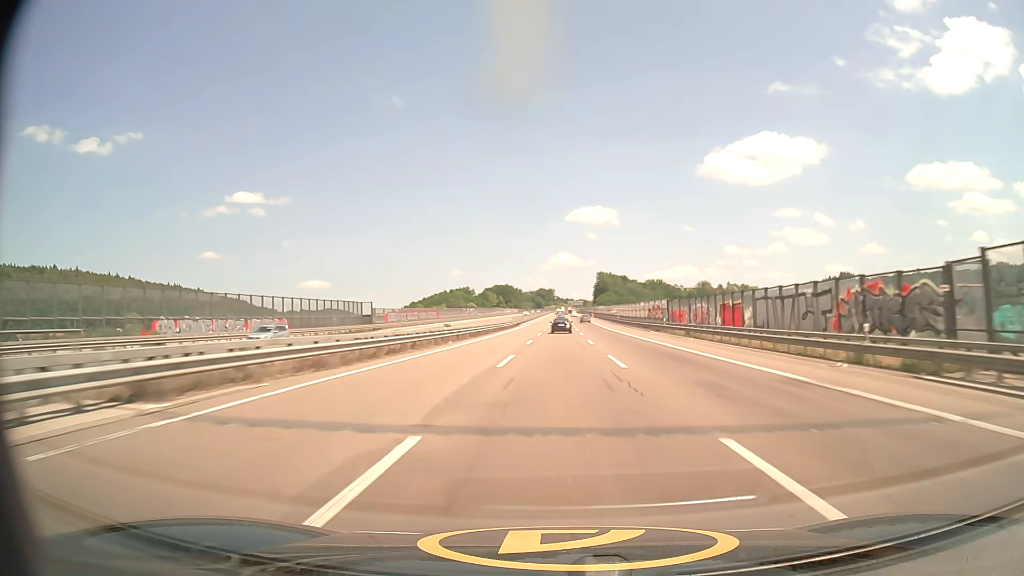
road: motorway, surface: asphalt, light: Day
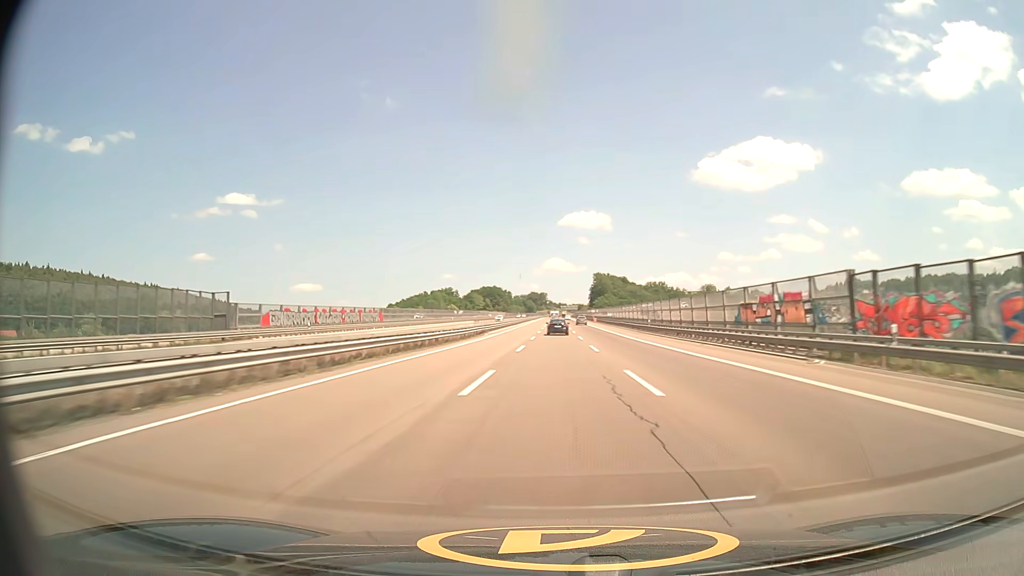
(+0.4, +42.7) m; +1°
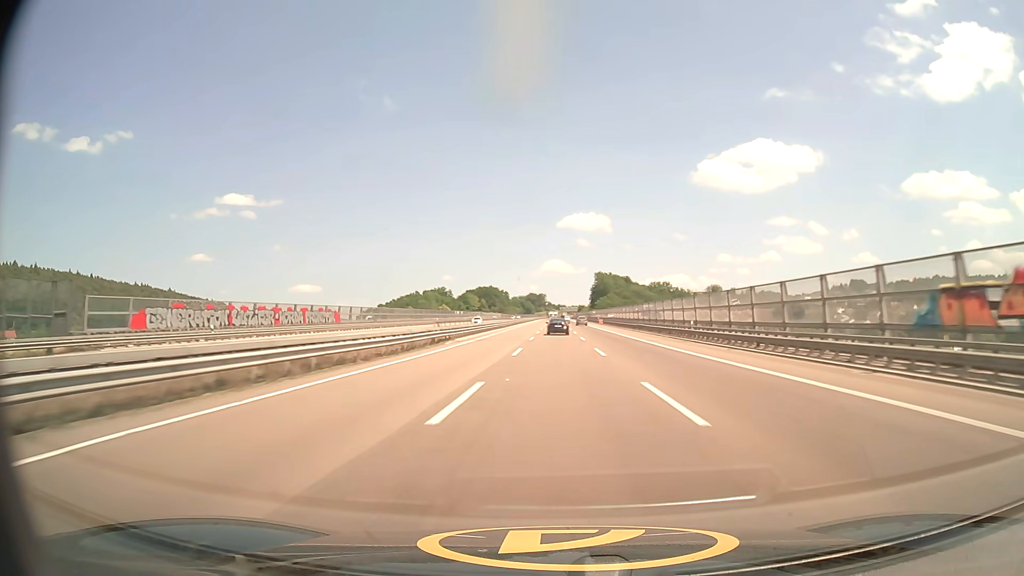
(0.0, +21.2) m; 0°
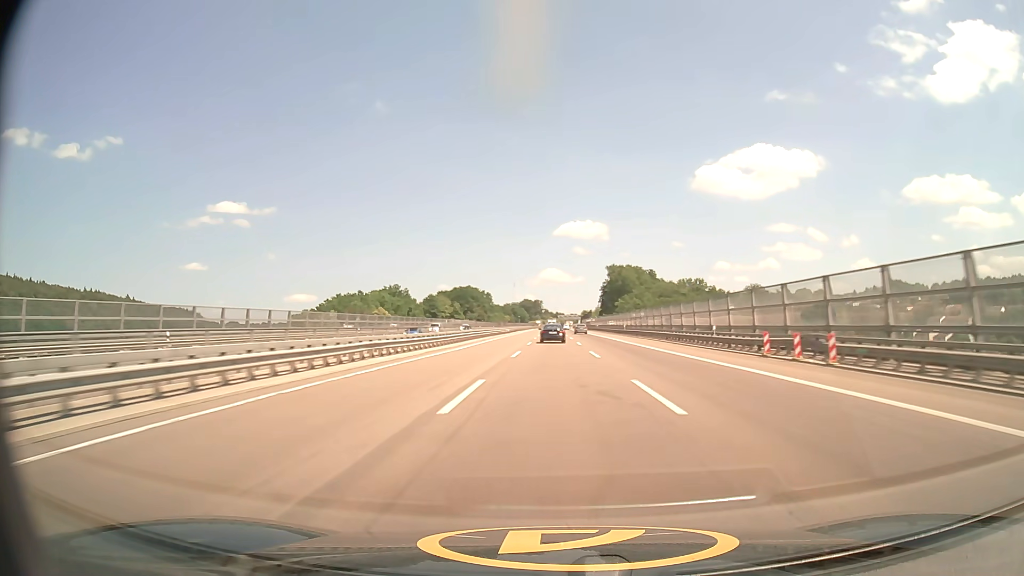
(+0.4, +105.6) m; 0°
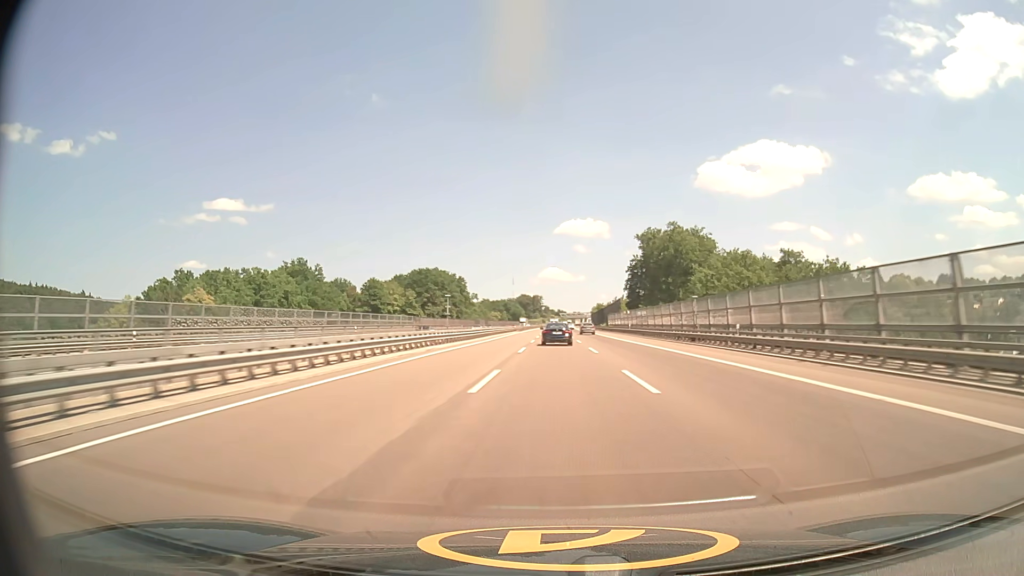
(-0.3, +103.9) m; 0°
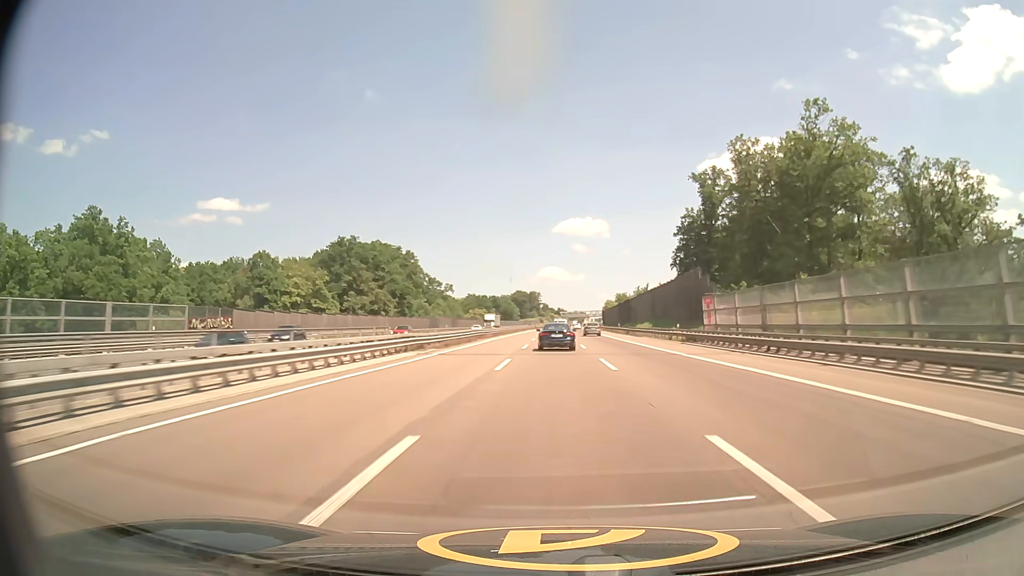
(+0.1, +82.3) m; 0°
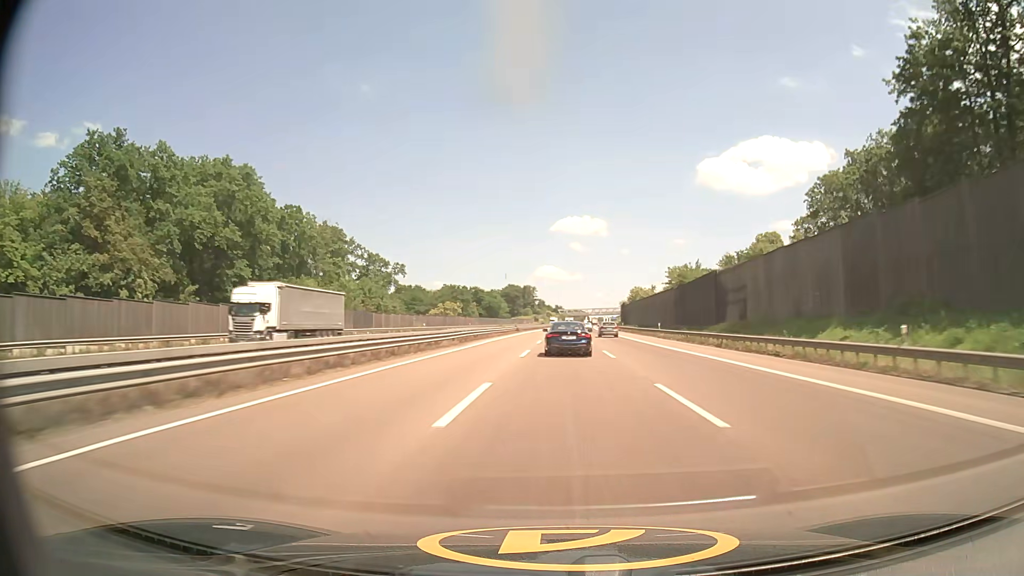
(0.0, +82.4) m; 0°
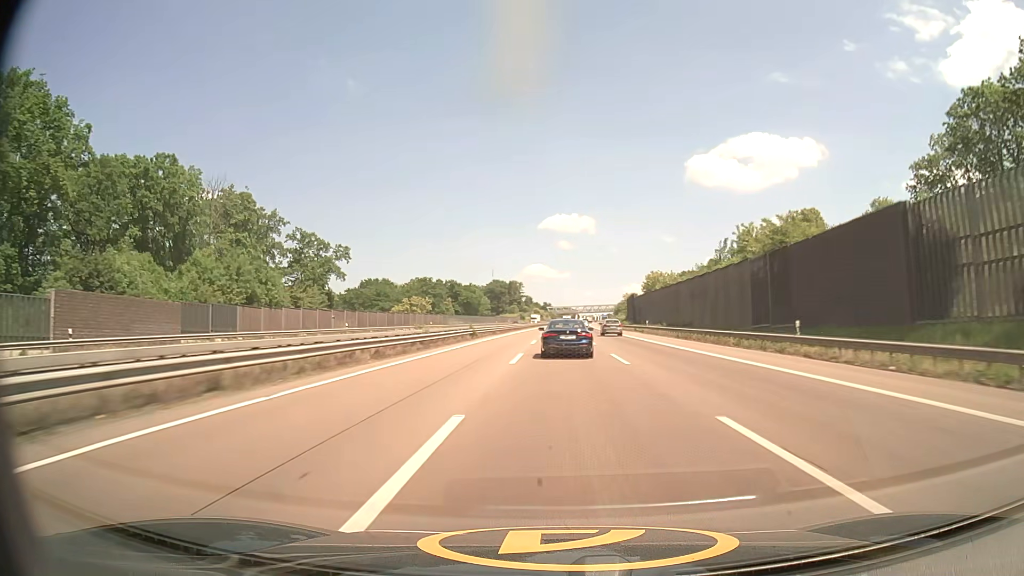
(+0.3, +40.9) m; +1°
(0, +10) (0, +20) (0, +30) (0, +40) (0, +50) (+1, +60) (+1, +70) (+1, +80) (+1, +90) (+2, +100) m
